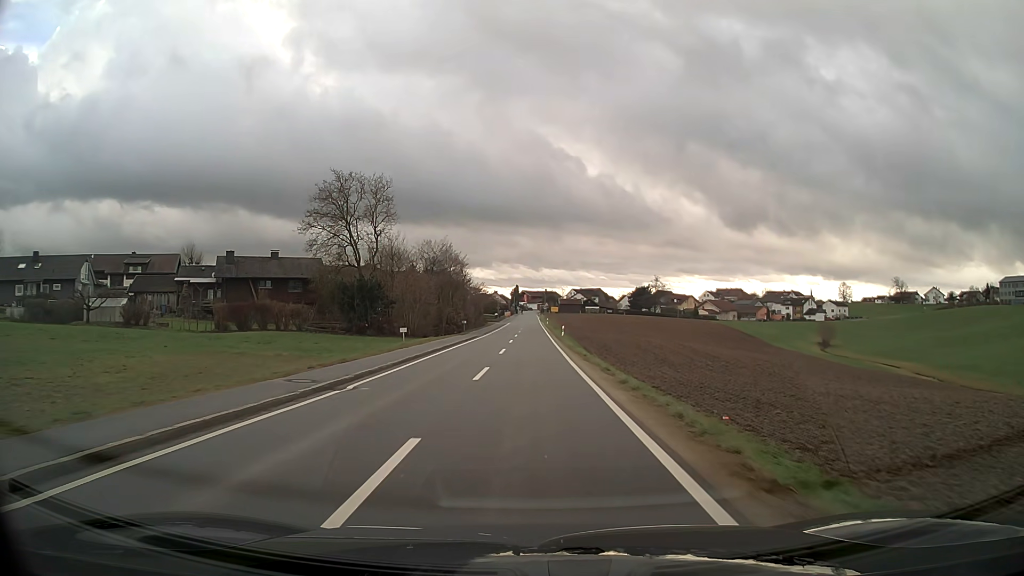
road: tertiary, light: Day
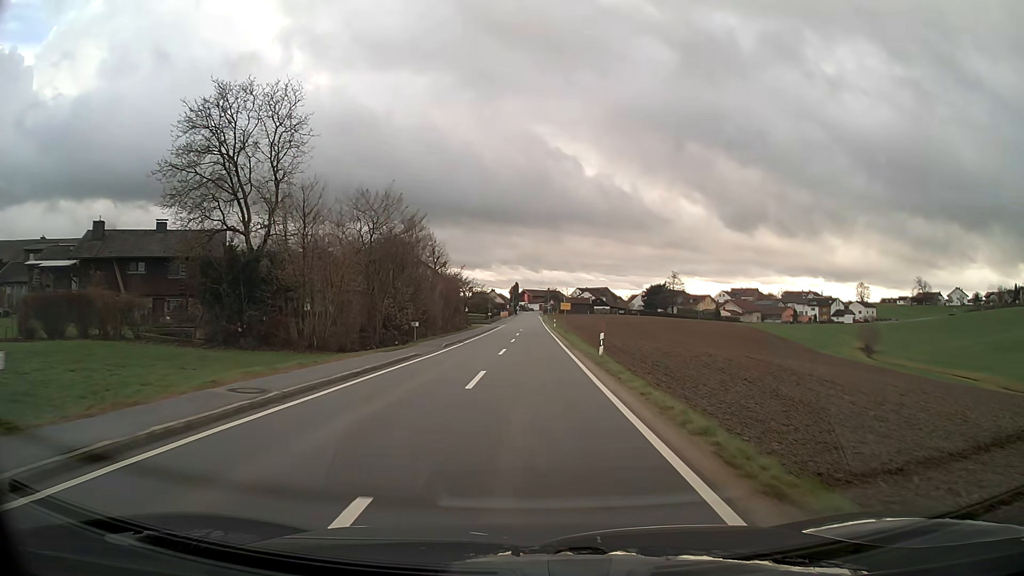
(0.0, +26.6) m; 0°
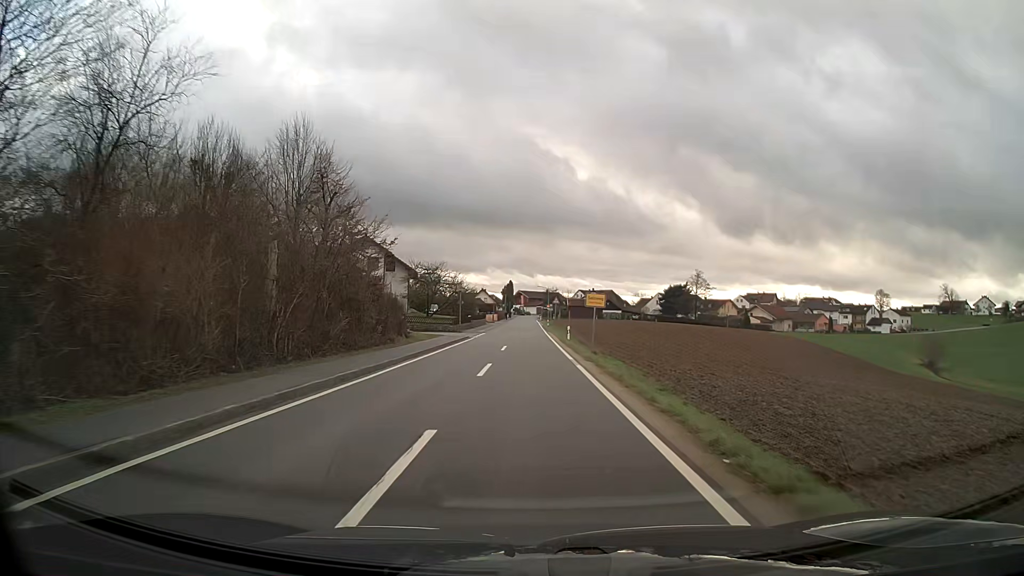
(0.0, +32.4) m; 0°
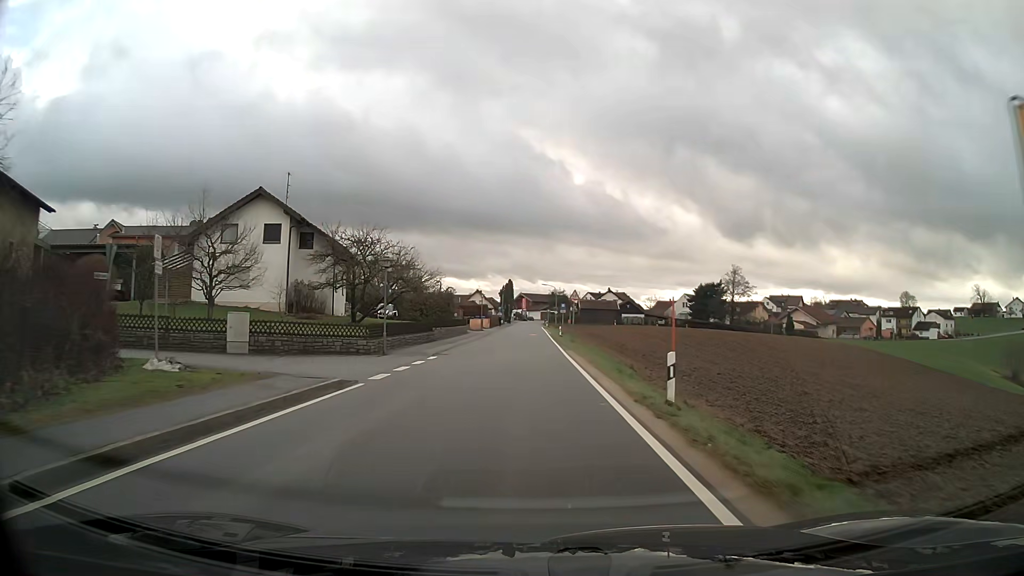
(-0.1, +29.3) m; 0°
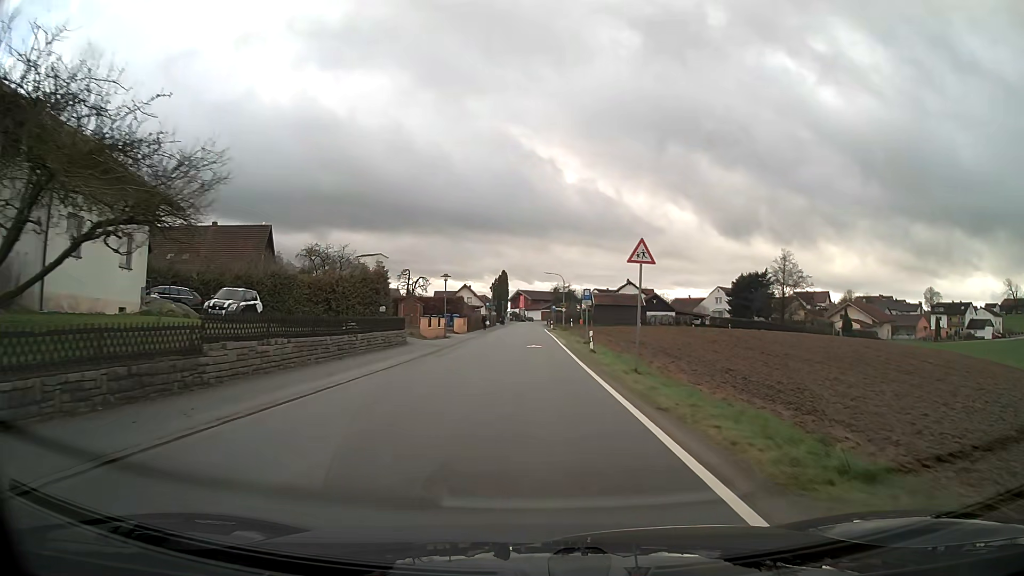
(0.0, +29.9) m; 0°
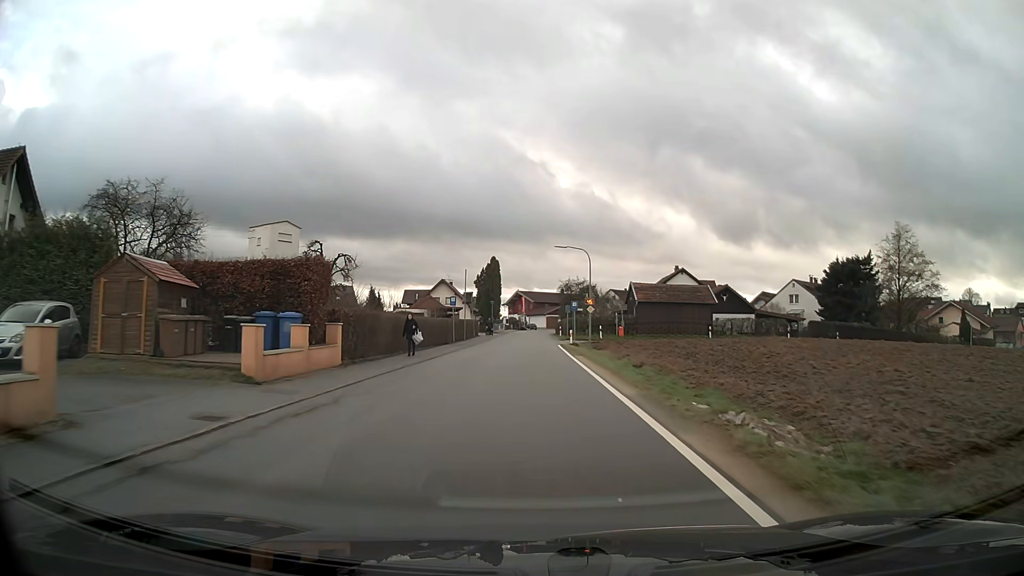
(-0.1, +38.1) m; 0°
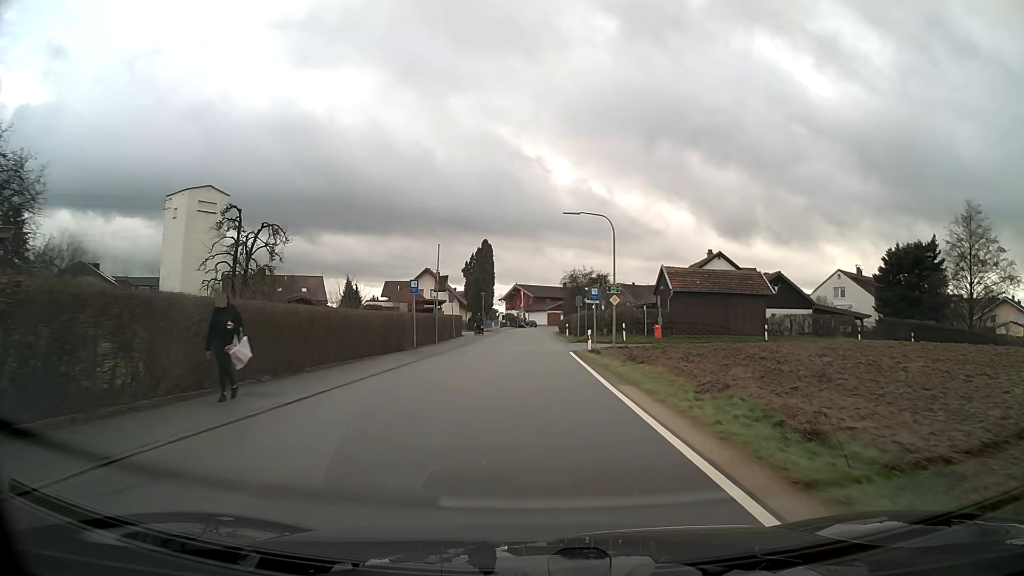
(0.0, +15.0) m; 0°
